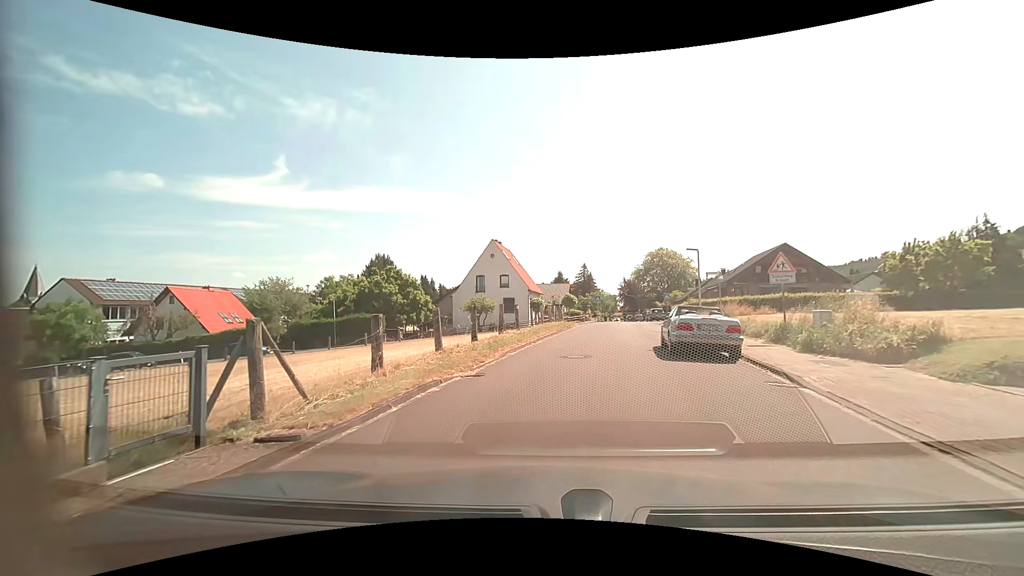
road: residential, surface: asphalt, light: Day
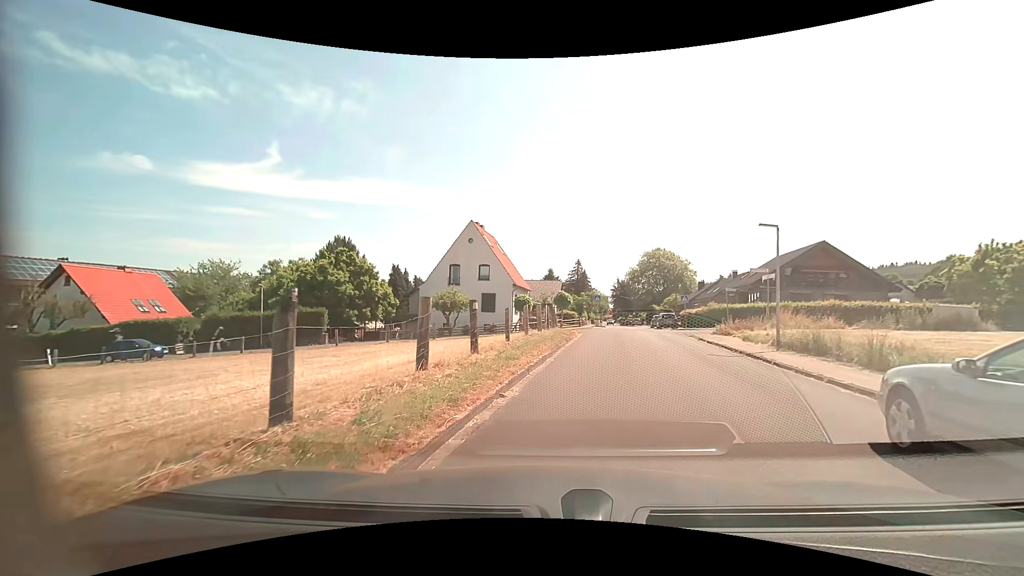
(+0.1, +10.9) m; +1°
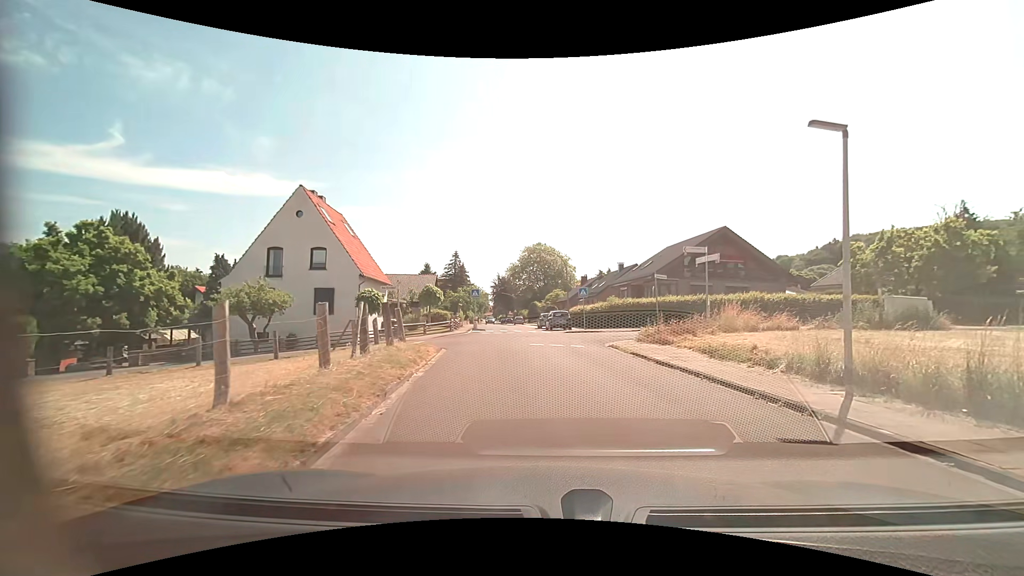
(+1.1, +11.5) m; +14°
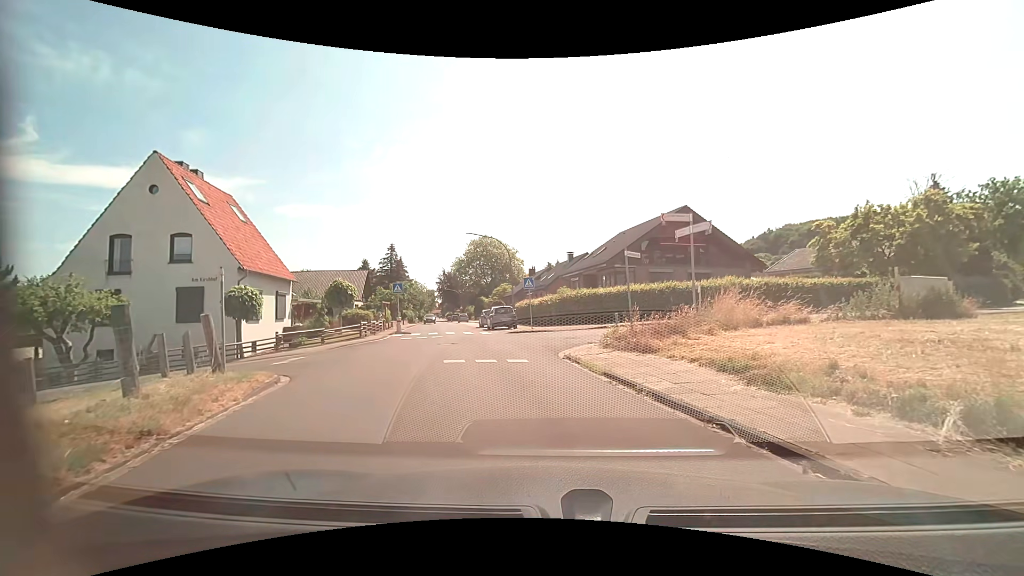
(+0.5, +6.6) m; +6°
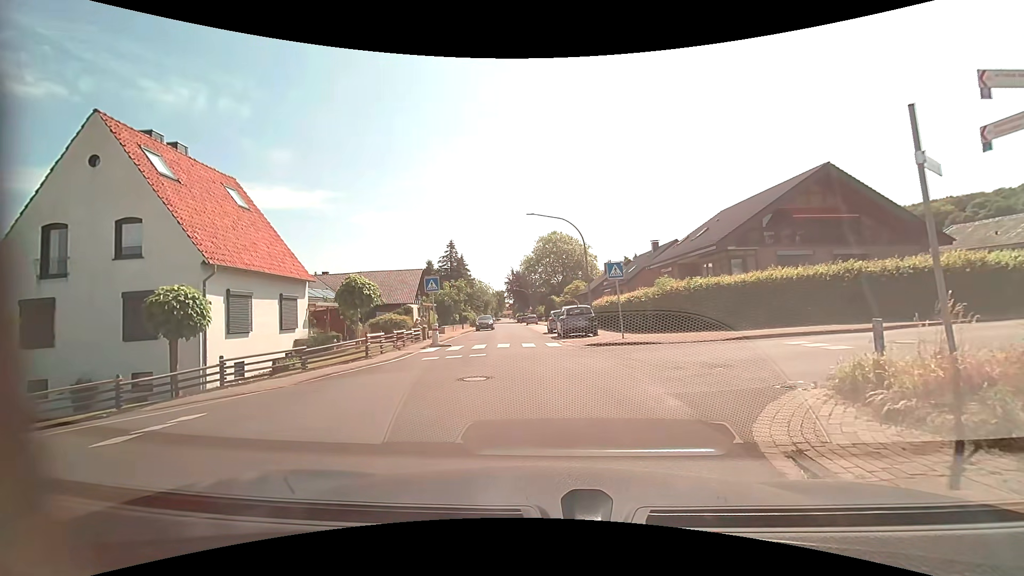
(-0.5, +8.7) m; -9°
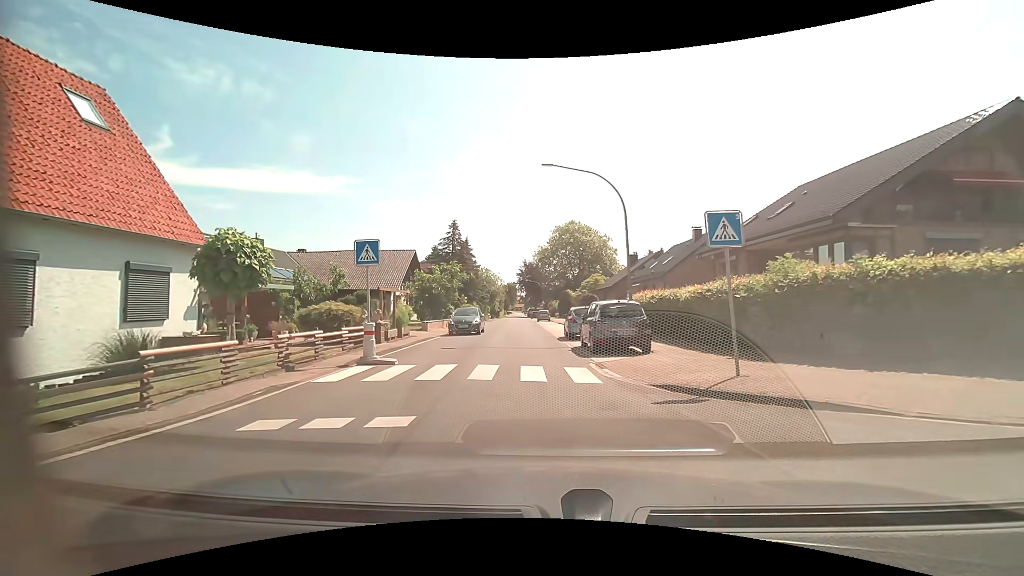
(-0.2, +10.1) m; -1°
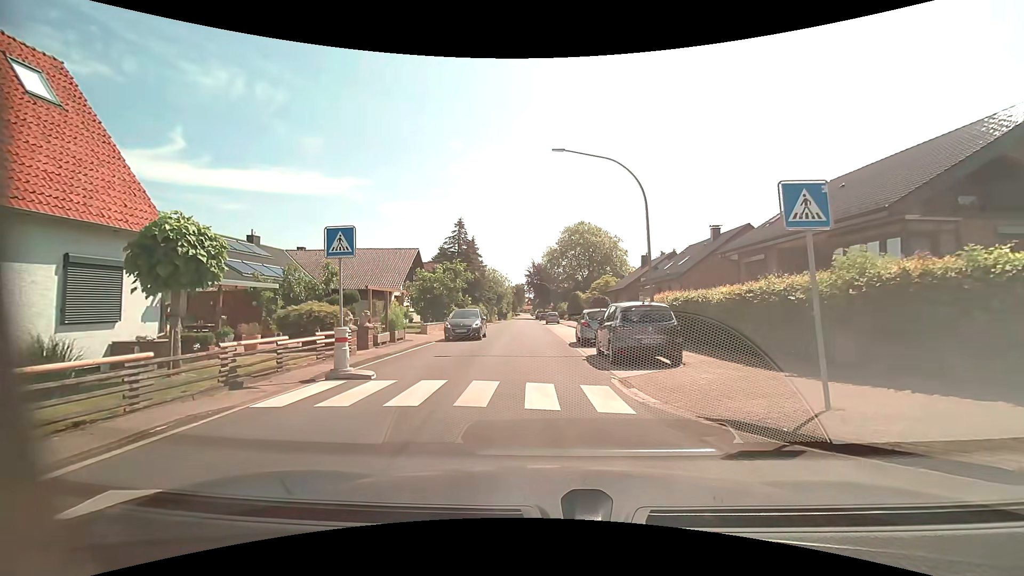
(0.0, +2.3) m; -1°
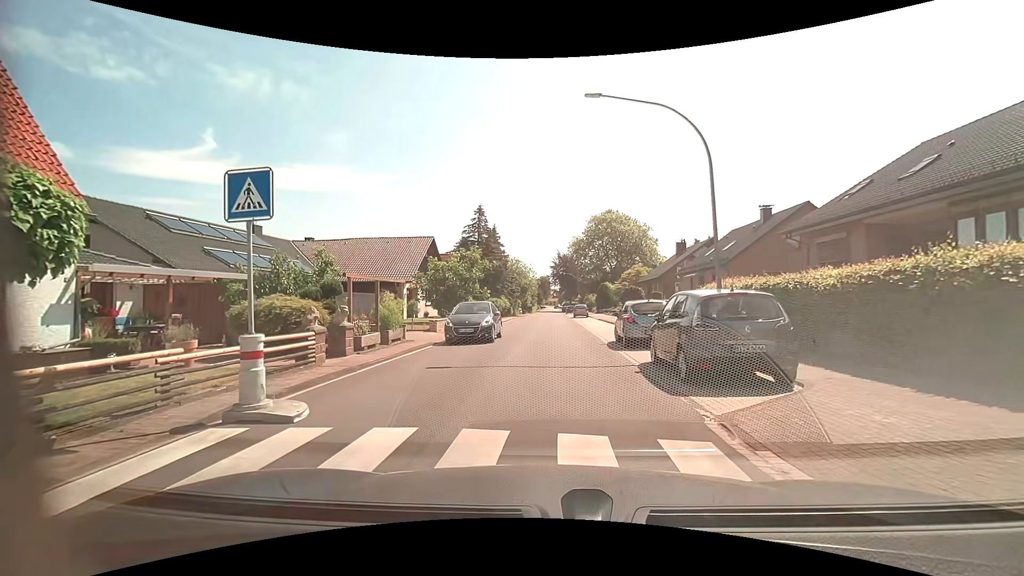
(-0.1, +4.2) m; -3°
(0, +10) (0, +20) (+1, +30) (+1, +40) (+1, +50) (+1, +60) (+2, +70) (+2, +80) (+2, +90) (+2, +100) m
